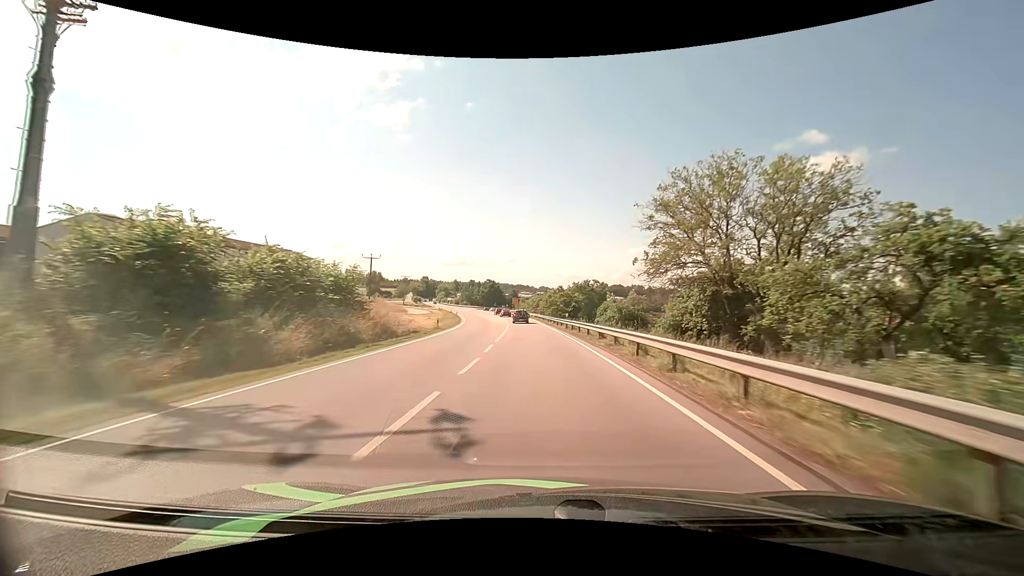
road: primary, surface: asphalt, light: Day
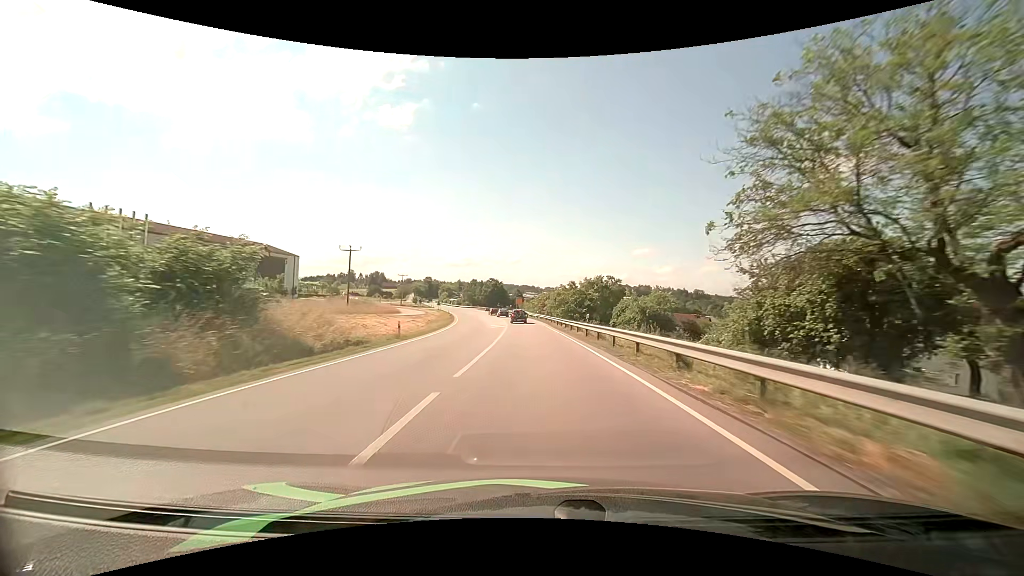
(-0.1, +12.2) m; -1°
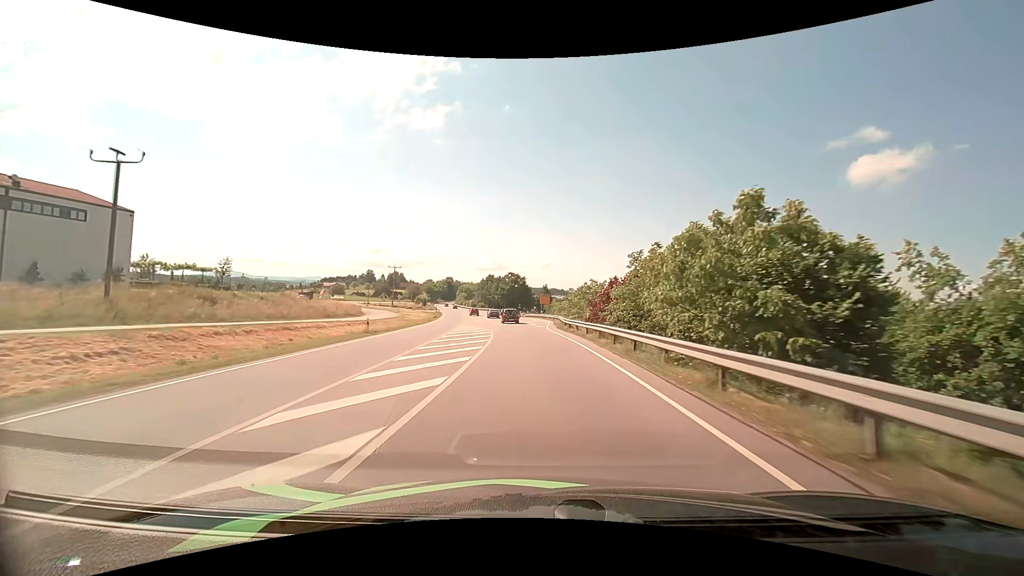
(-1.2, +45.8) m; -3°
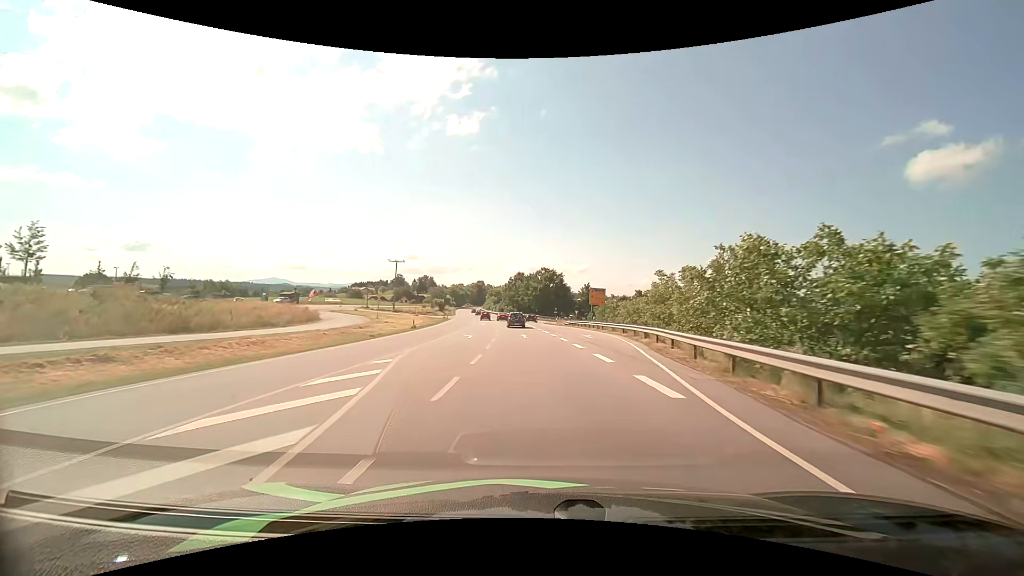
(-1.2, +33.1) m; -4°
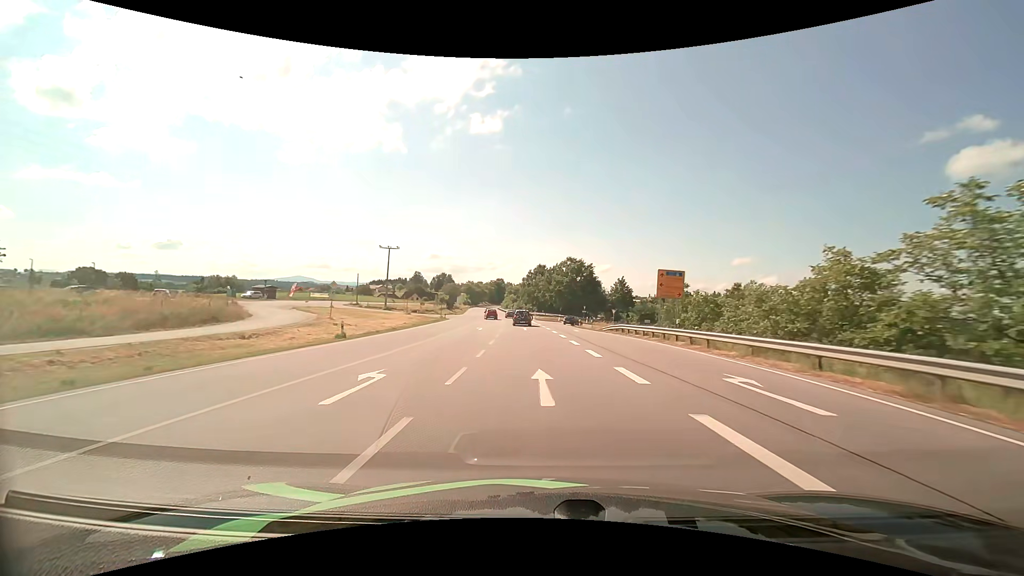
(-0.5, +22.2) m; -2°
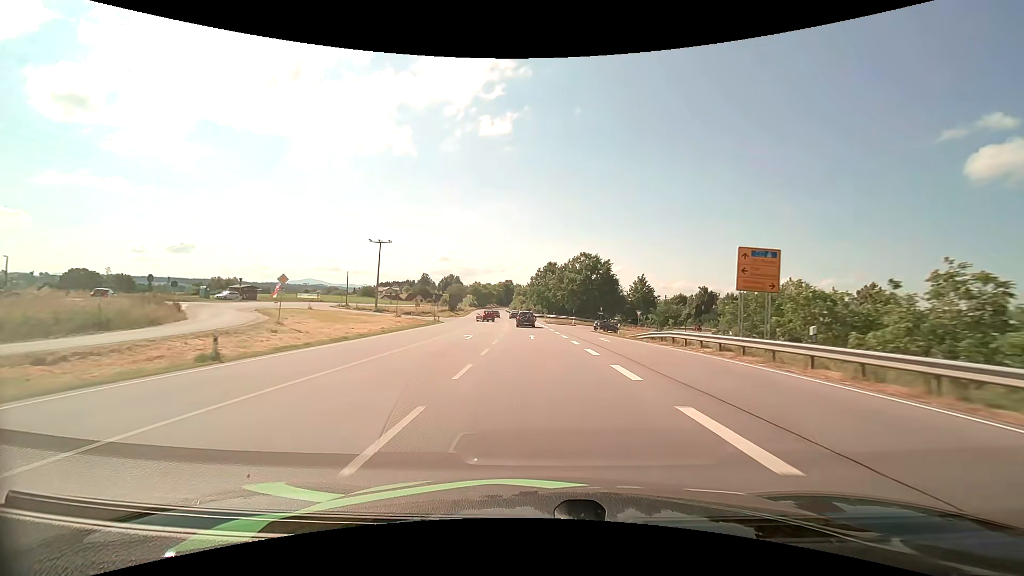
(-0.1, +11.3) m; -1°
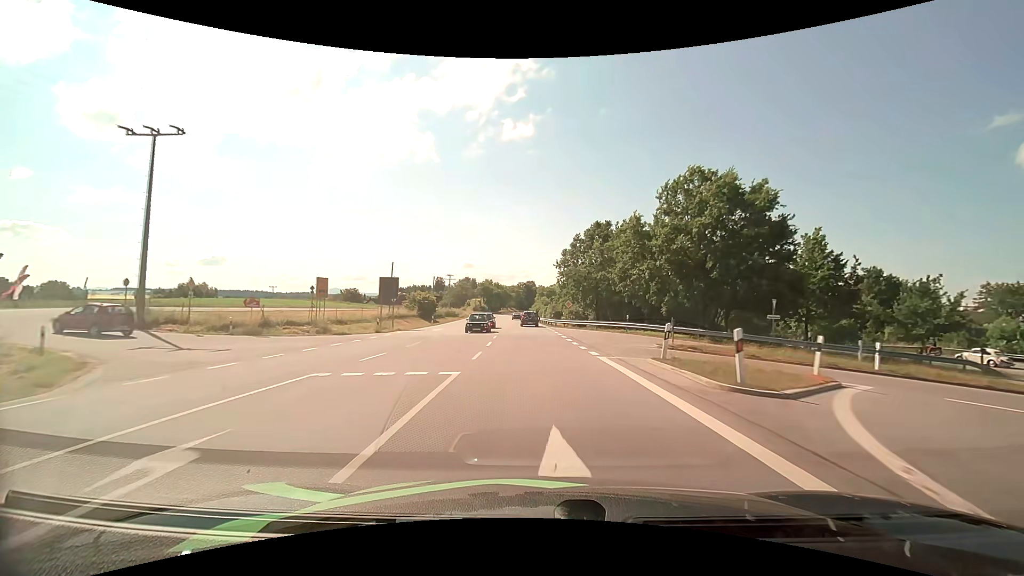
(-1.8, +55.0) m; -3°
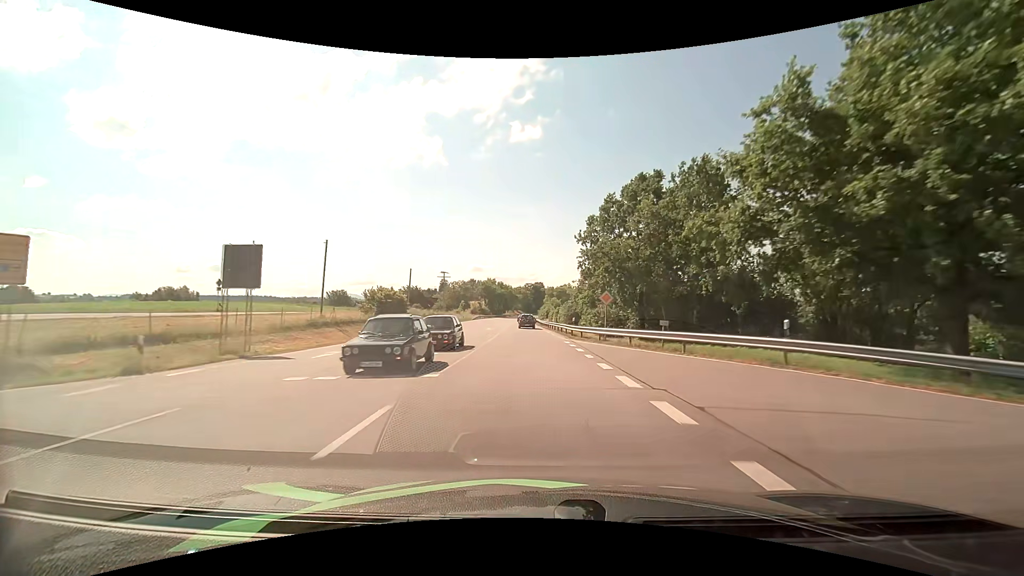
(-0.1, +22.4) m; -1°
(0, +10) (0, +20) (0, +30) (-1, +40) (-1, +50) (-2, +60) (-2, +70) (-3, +80) (-3, +90) (-4, +100) m
